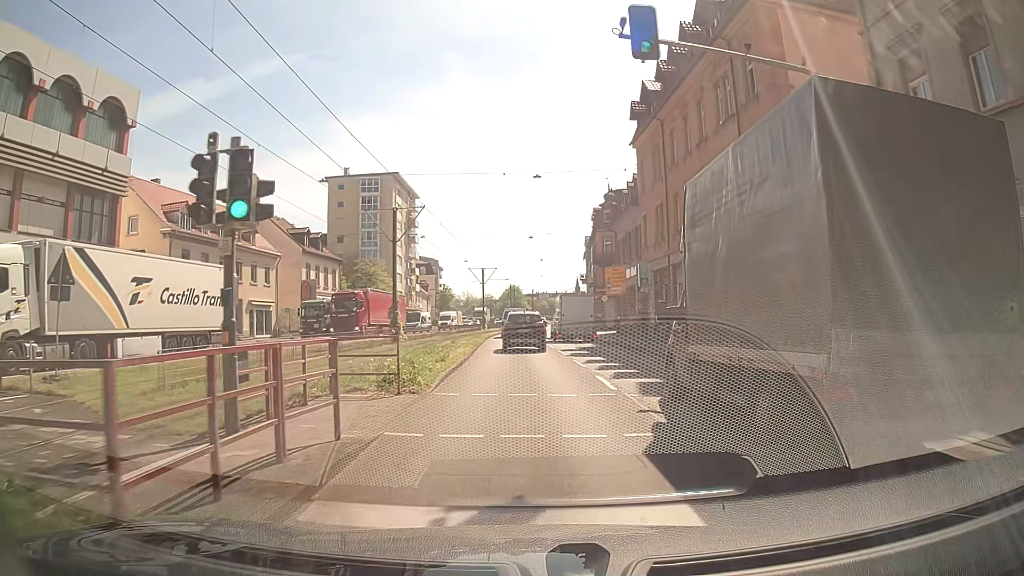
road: primary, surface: asphalt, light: Day
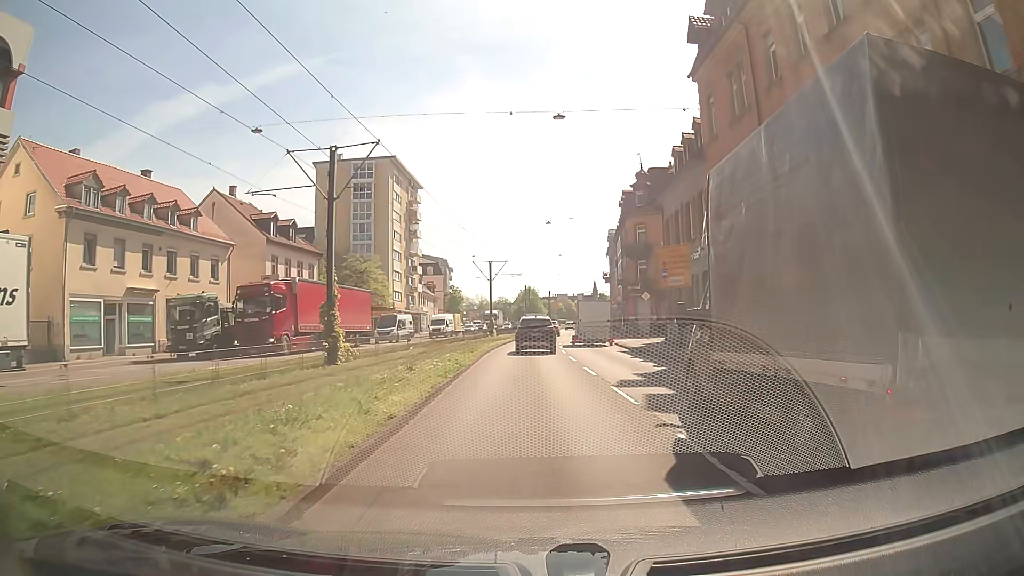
(-0.1, +13.6) m; -1°
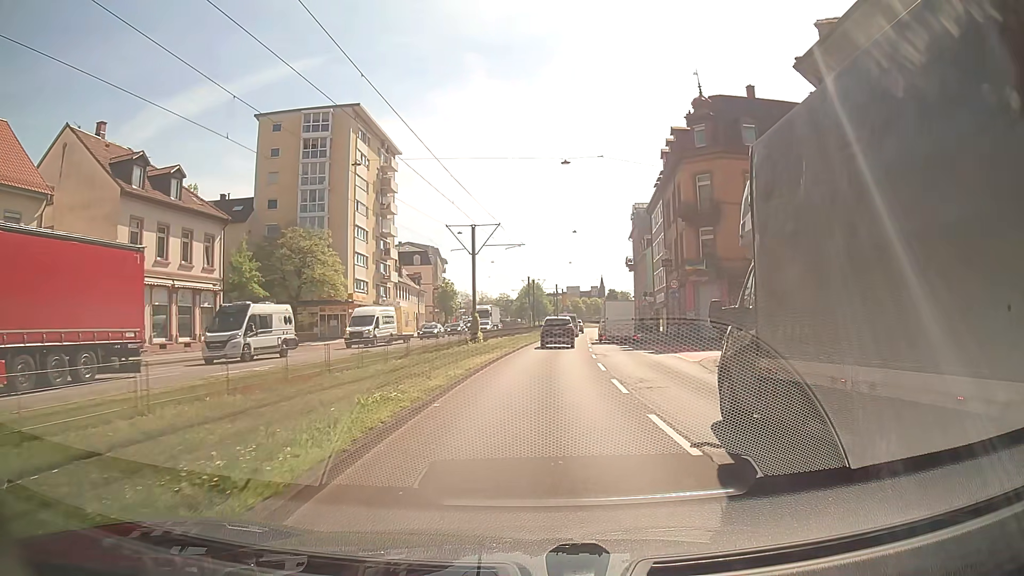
(-0.1, +22.5) m; -1°
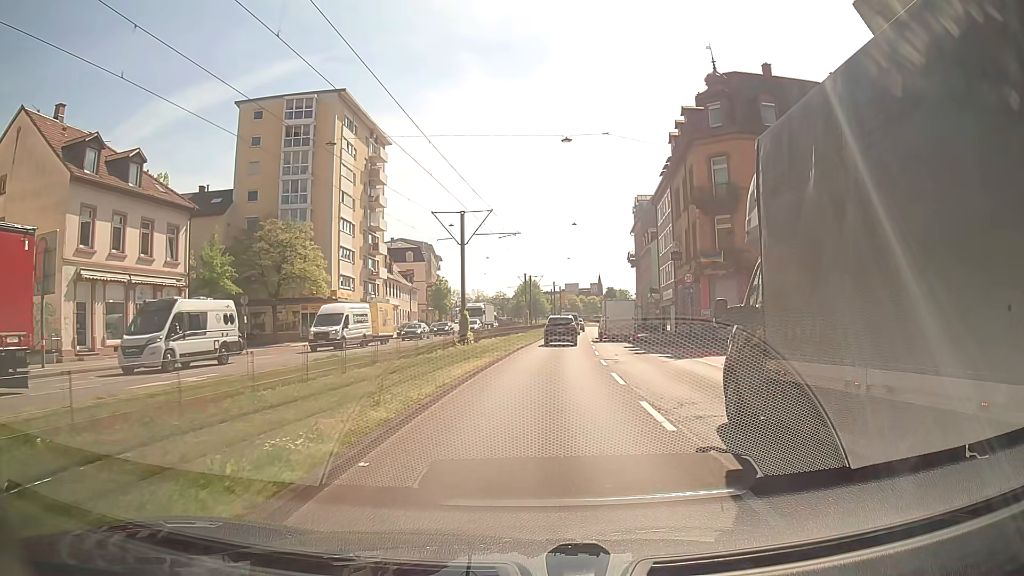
(0.0, +4.5) m; 0°
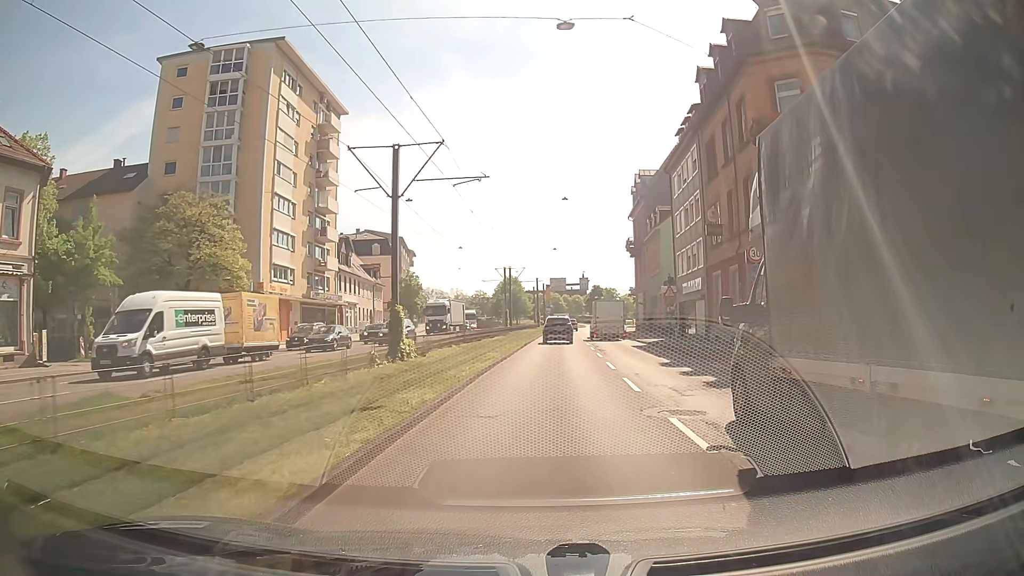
(+0.3, +13.6) m; +2°
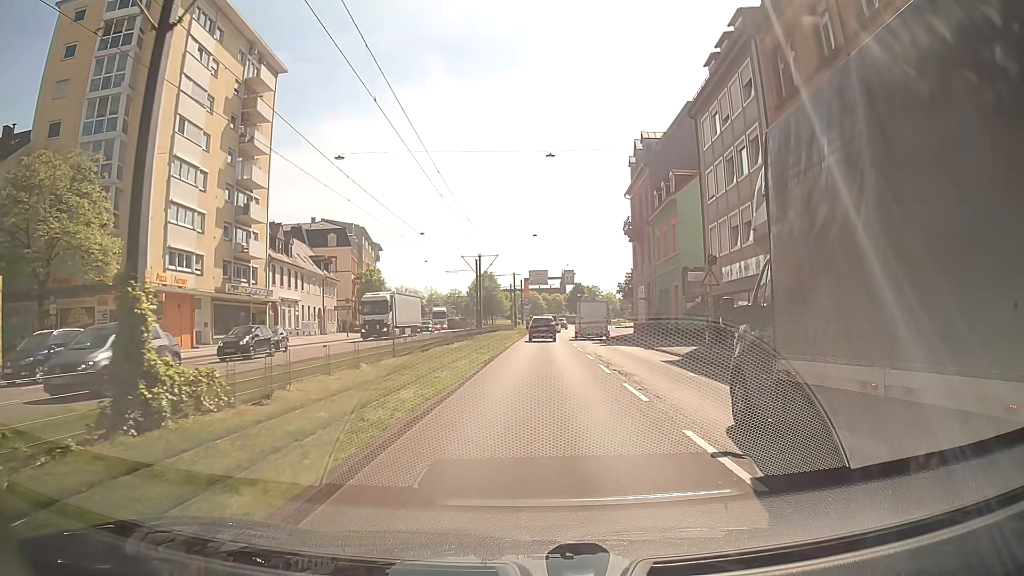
(+0.2, +13.6) m; +2°
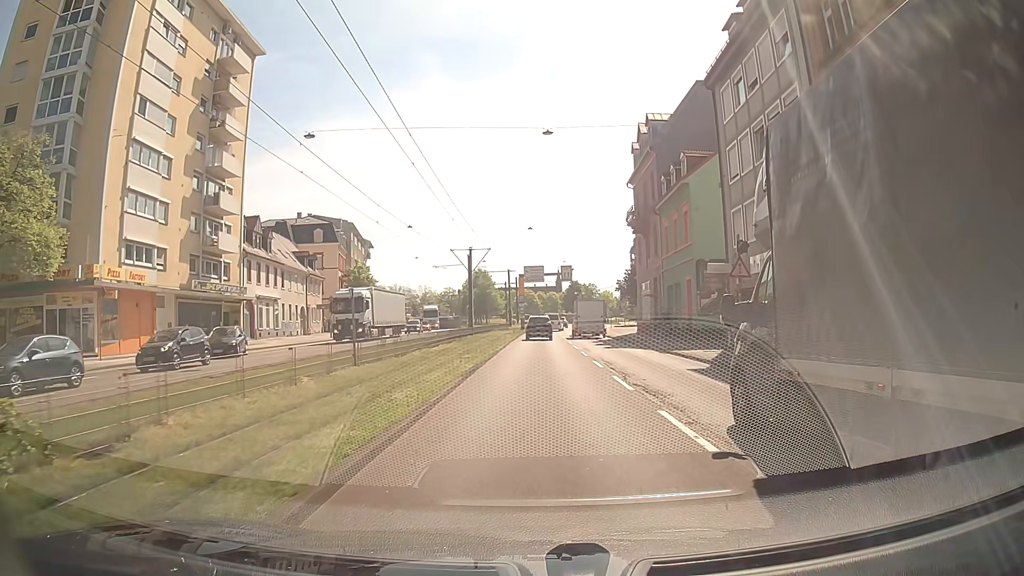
(0.0, +4.5) m; 0°
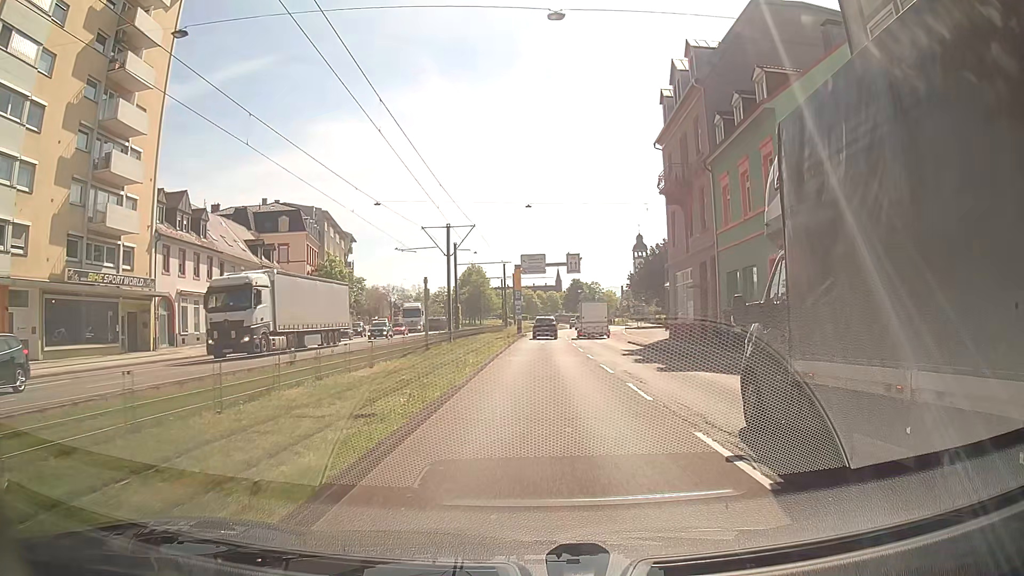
(+0.1, +13.6) m; 0°
(0, +10) (0, +20) (0, +30) (0, +40) (+1, +50) (+1, +60) (+2, +70) (+2, +80) (+4, +90) (+5, +100) m
